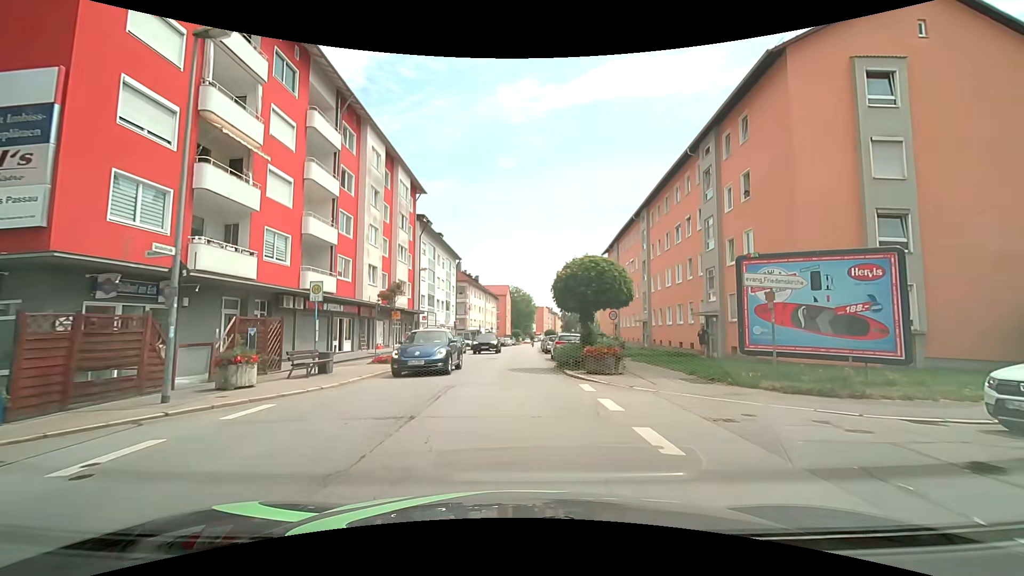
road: tertiary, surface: asphalt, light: Day
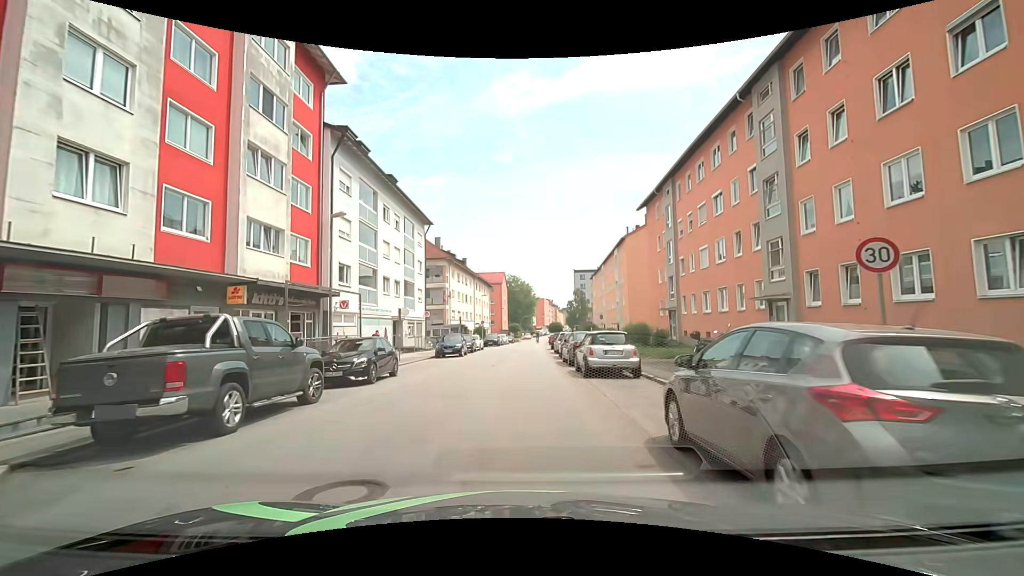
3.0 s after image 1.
(+0.1, +22.8) m; +1°
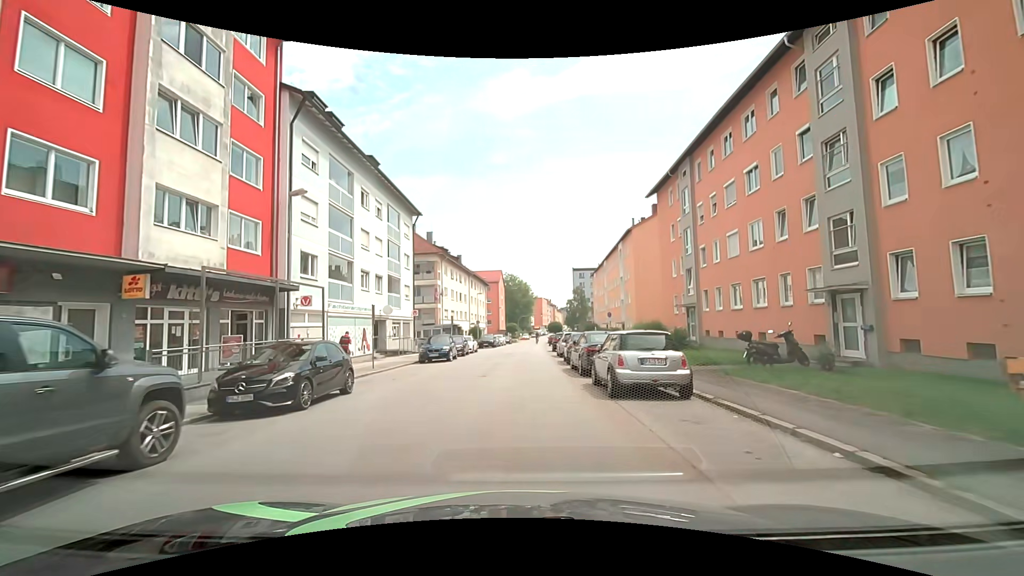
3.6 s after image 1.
(-0.1, +4.6) m; 0°
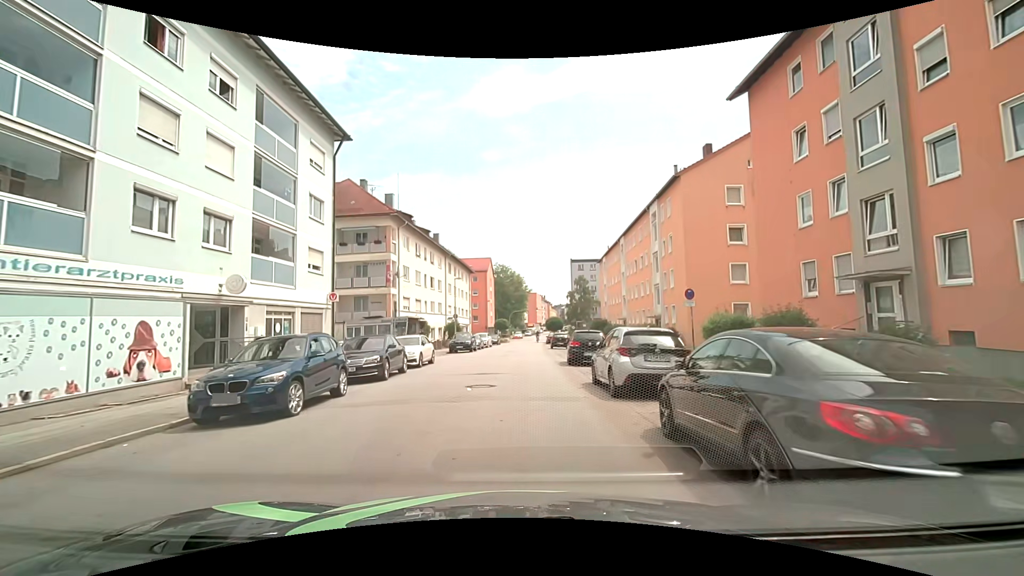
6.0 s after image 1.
(0.0, +18.4) m; -1°
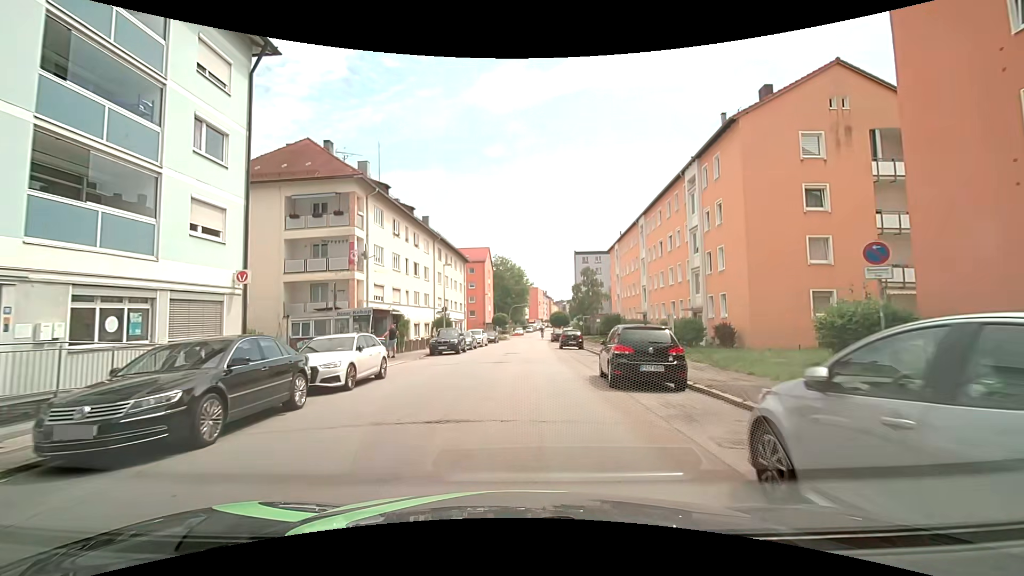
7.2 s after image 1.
(+0.1, +9.1) m; 0°
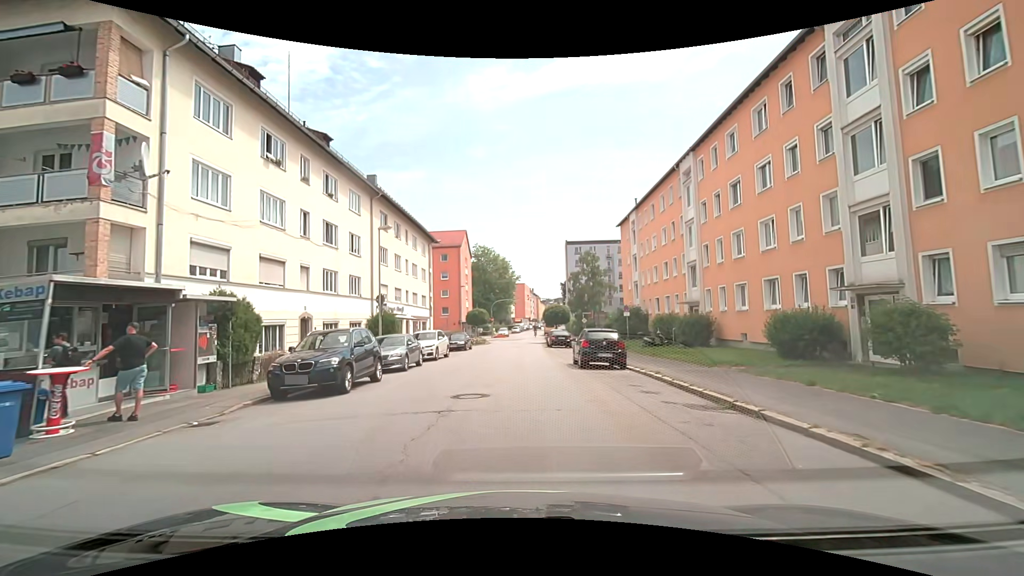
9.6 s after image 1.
(+0.5, +18.1) m; +3°
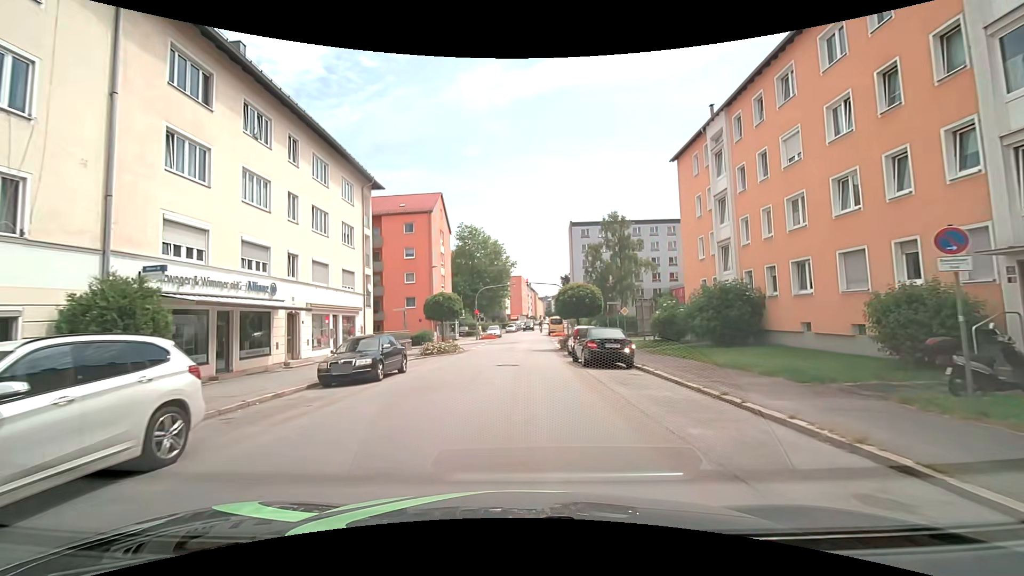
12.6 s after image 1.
(-0.2, +22.7) m; 0°
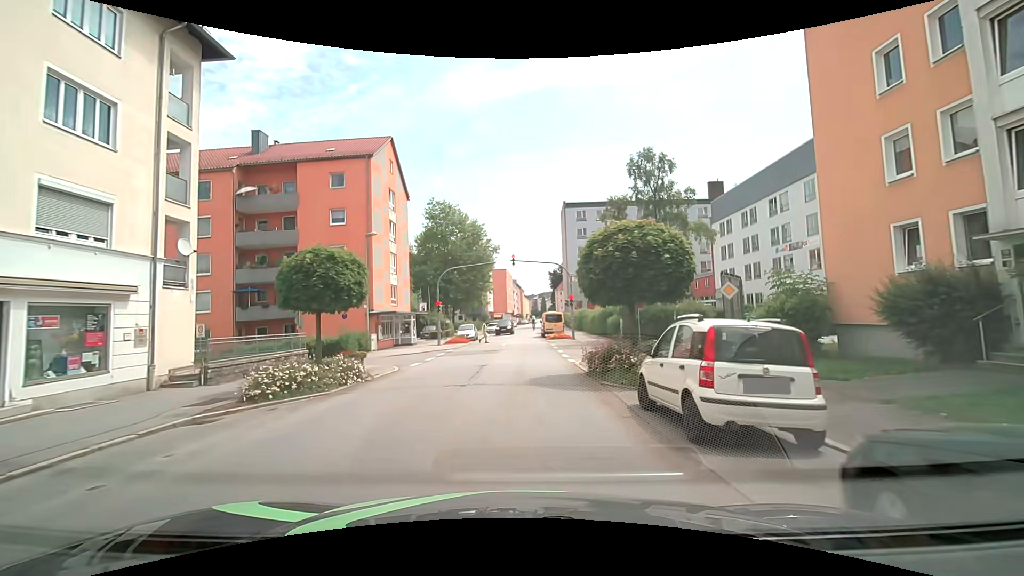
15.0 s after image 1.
(+0.1, +18.0) m; +1°
